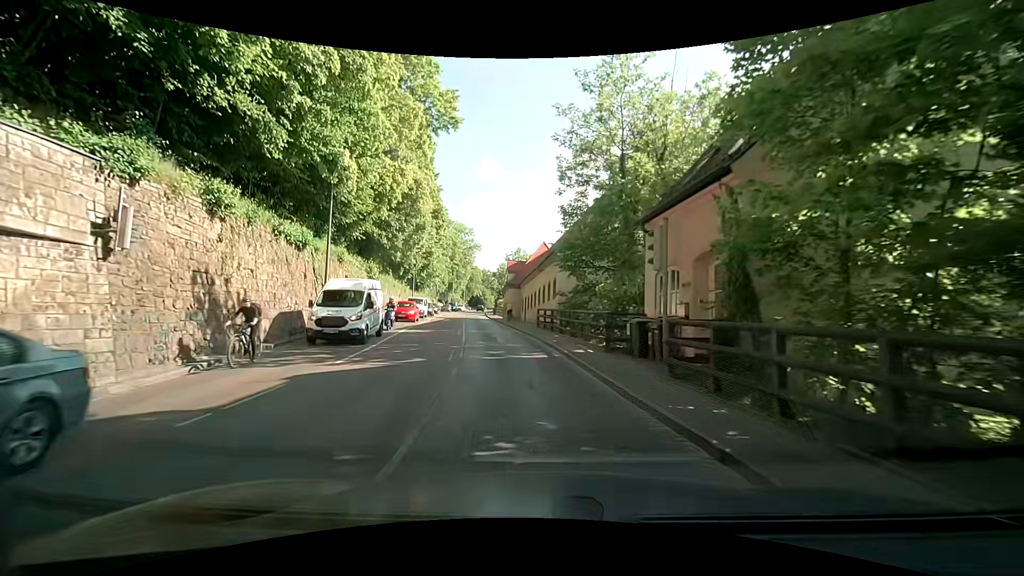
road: secondary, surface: asphalt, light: Day
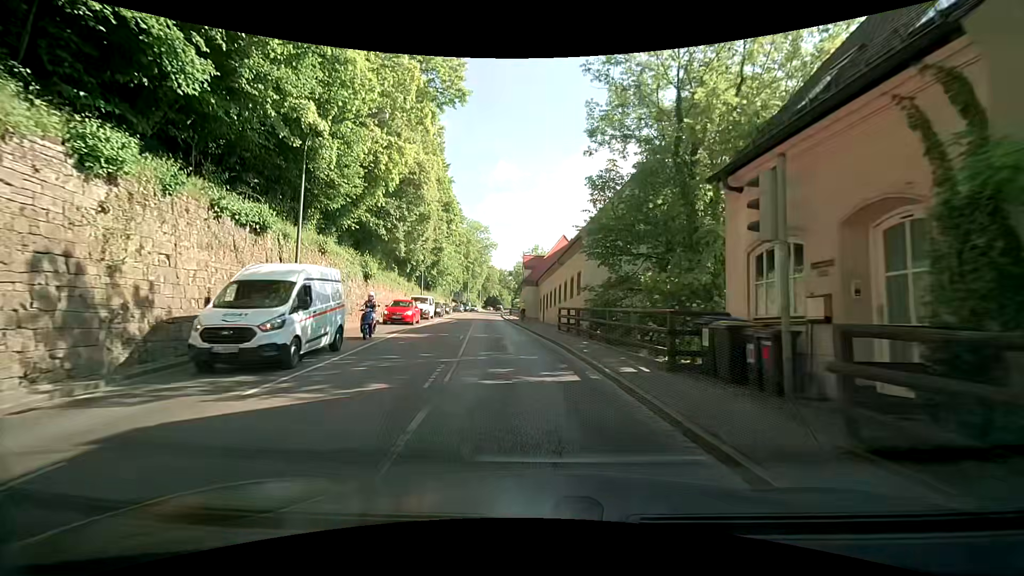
(-0.2, +5.0) m; -4°
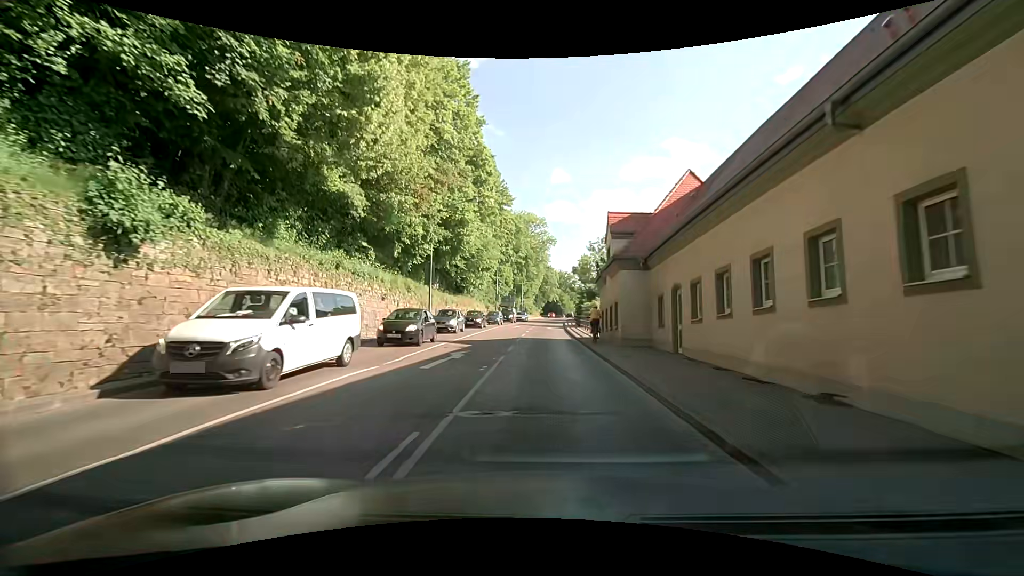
(-1.6, +23.7) m; -6°
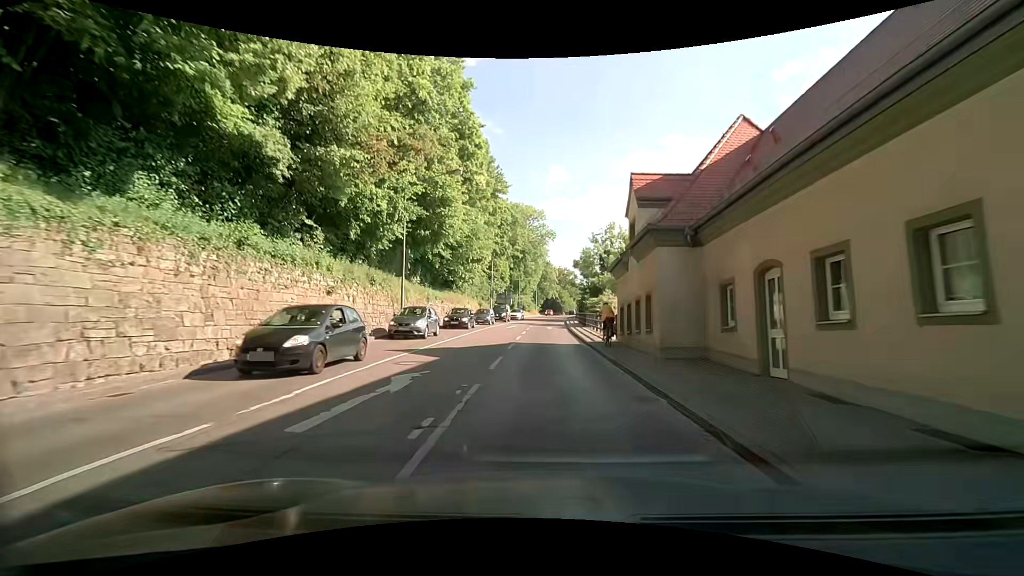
(0.0, +6.5) m; 0°
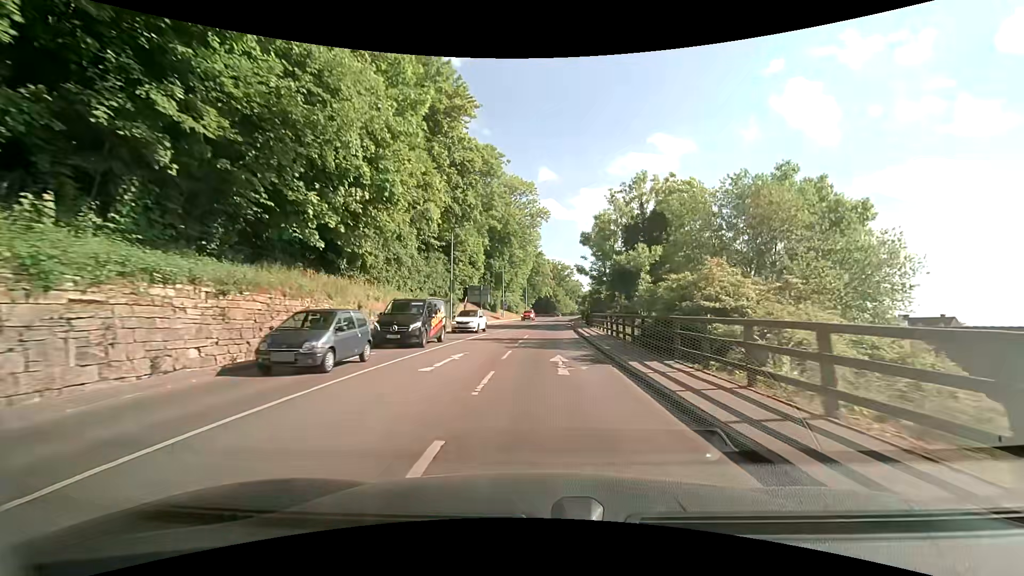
(+0.1, +27.2) m; +2°
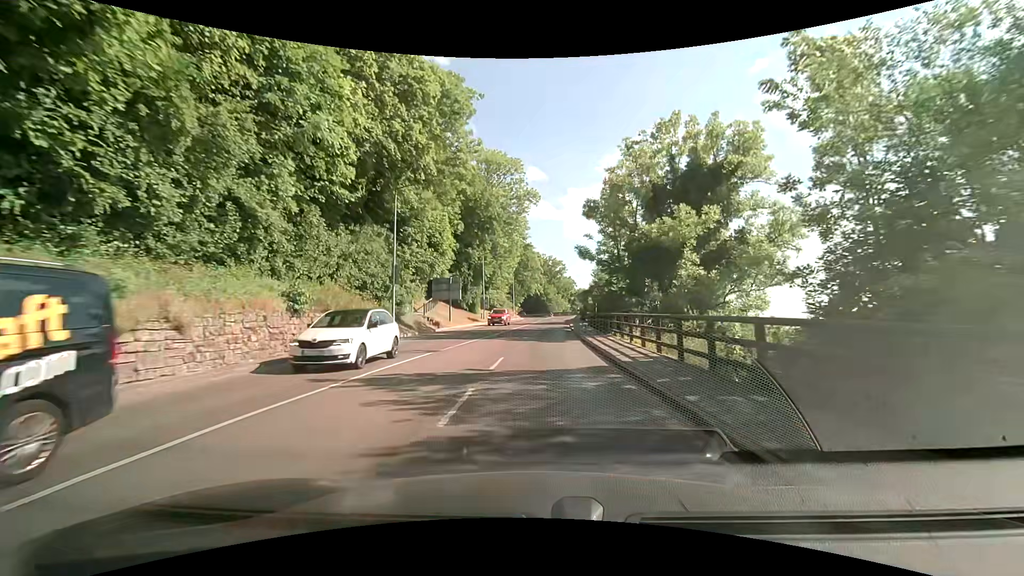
(0.0, +14.3) m; +1°
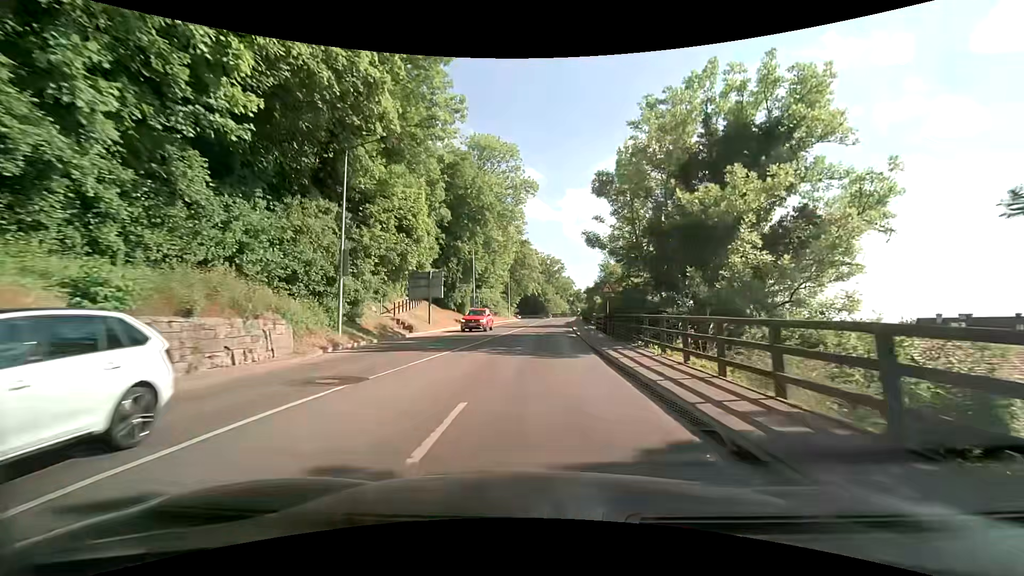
(0.0, +7.3) m; 0°
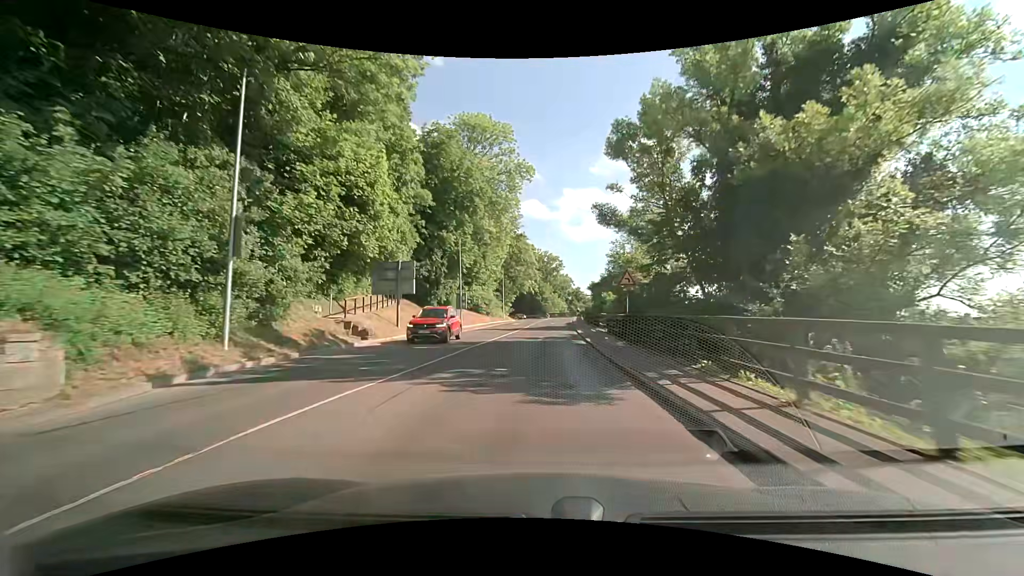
(0.0, +7.4) m; 0°
(0, +10) (0, +20) (+1, +30) (+1, +40) (+2, +50) (+2, +60) (+3, +70) (+4, +80) (+4, +90) (+5, +100) m
